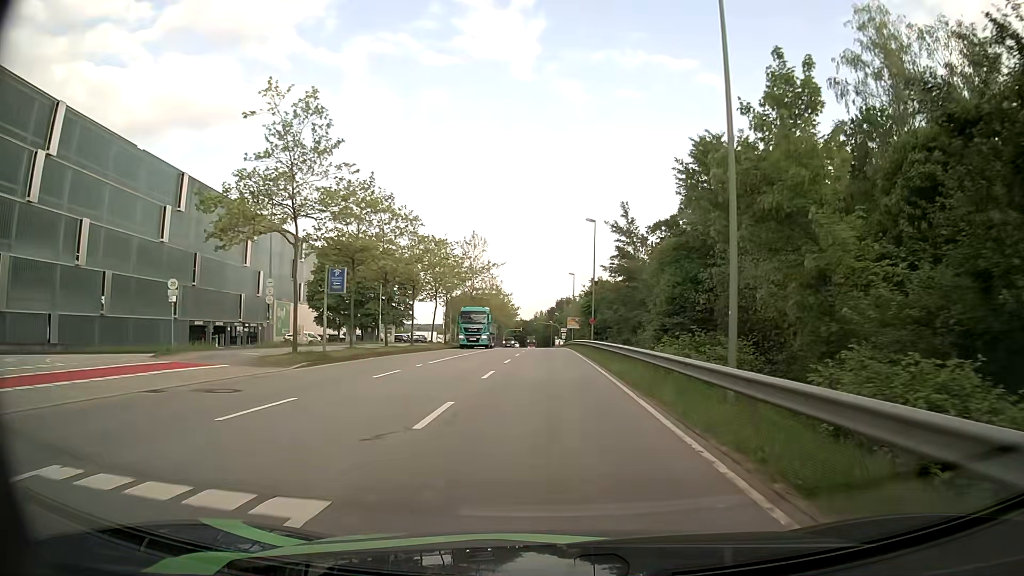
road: secondary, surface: asphalt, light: Day
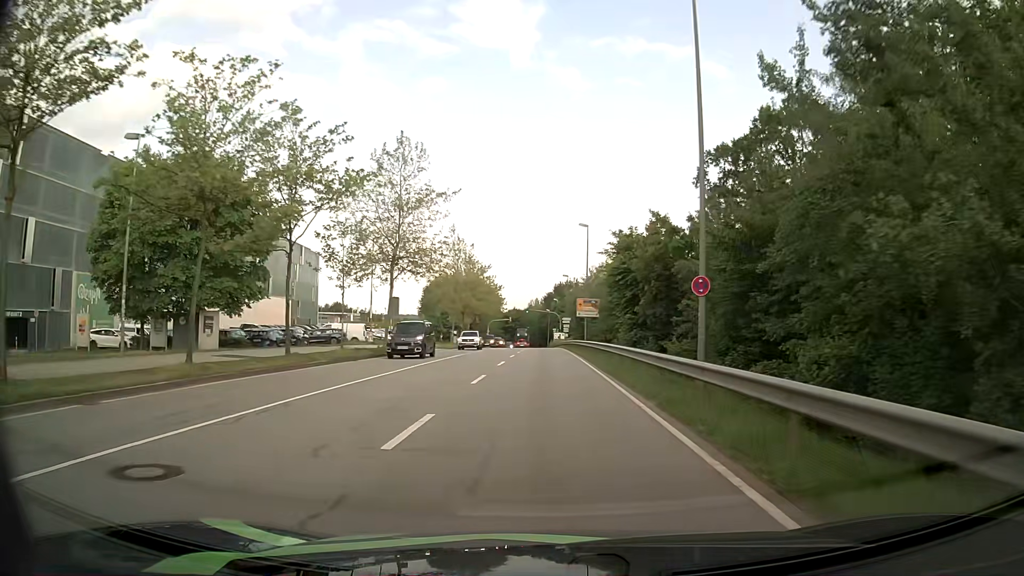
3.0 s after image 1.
(+0.1, +38.0) m; 0°
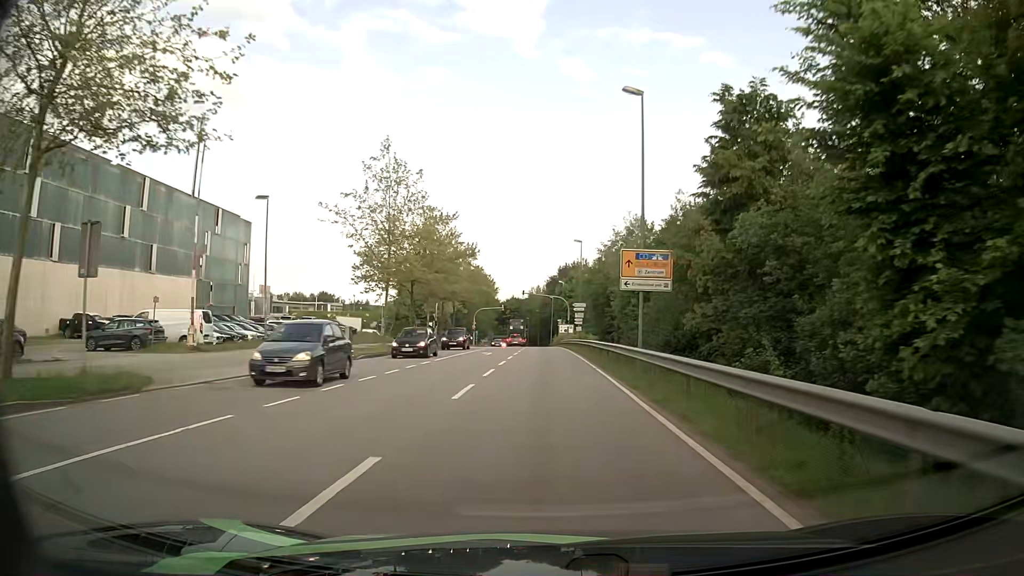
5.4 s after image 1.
(-0.1, +30.6) m; 0°
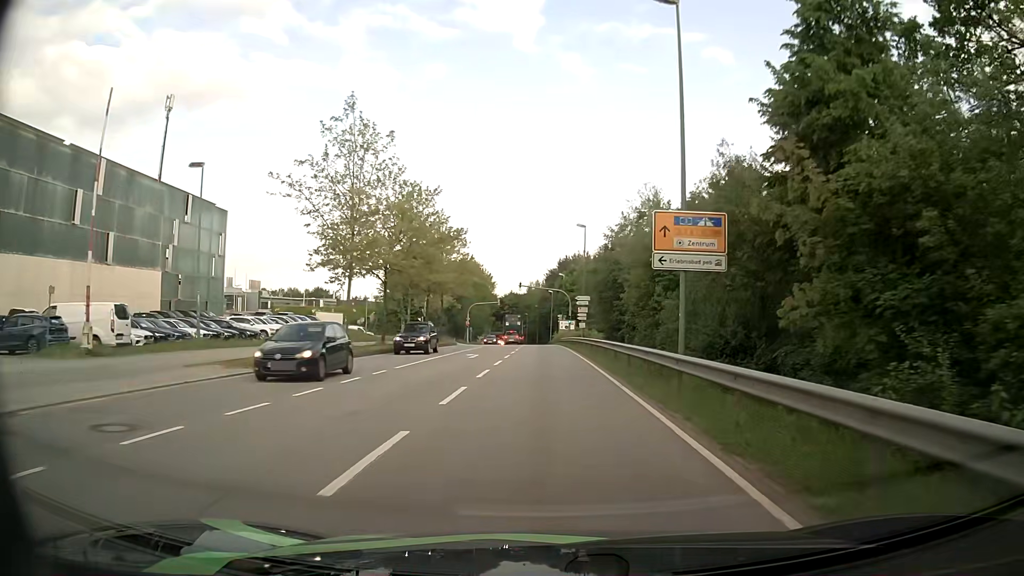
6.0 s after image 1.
(0.0, +7.5) m; 0°
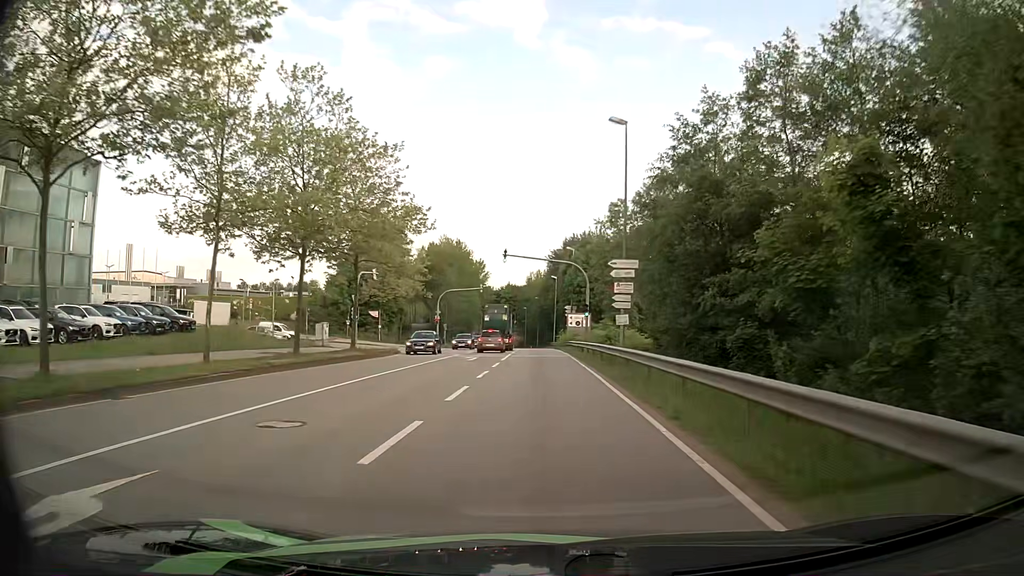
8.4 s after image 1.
(-0.1, +29.0) m; 0°
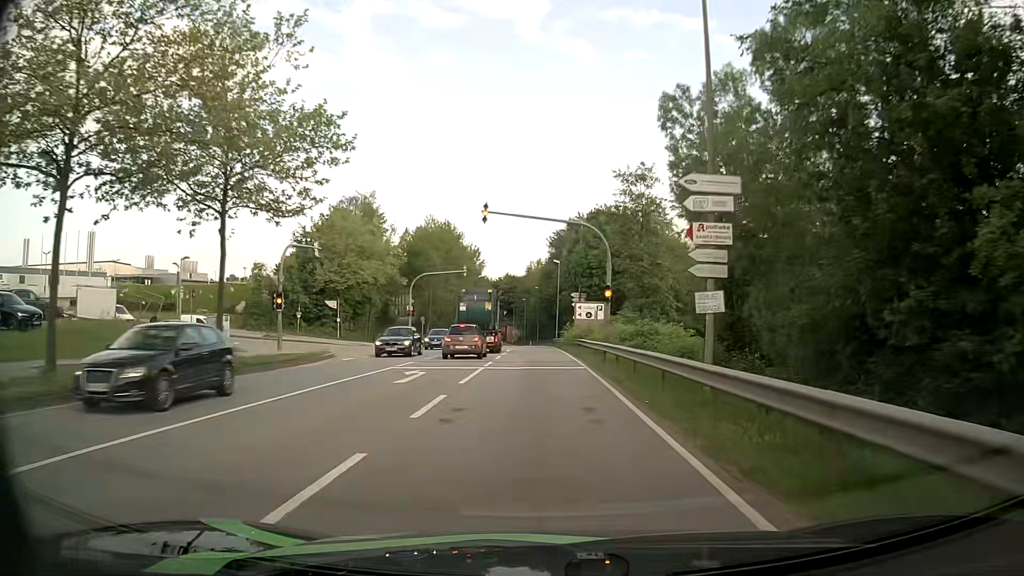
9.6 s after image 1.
(-0.1, +14.8) m; 0°
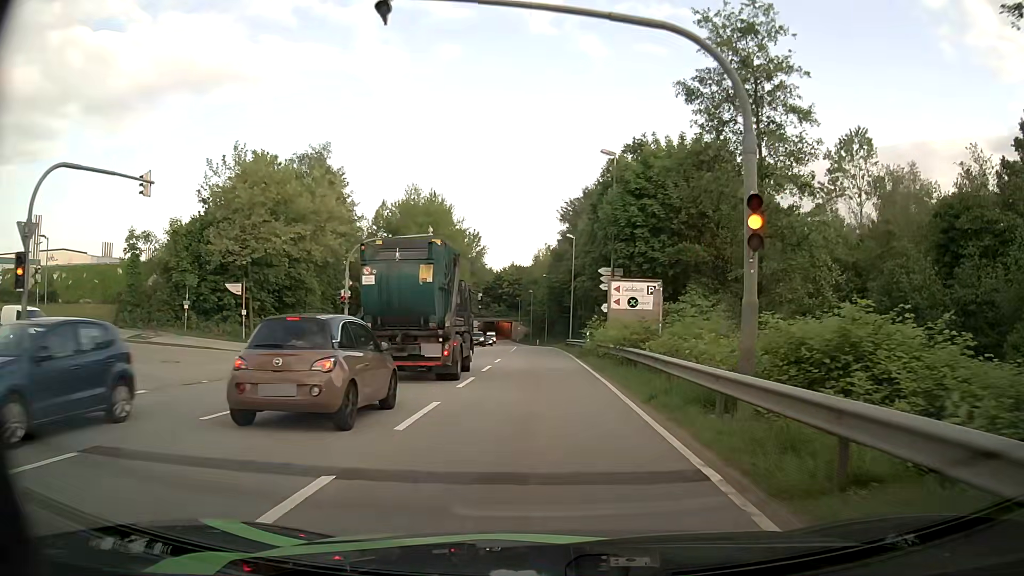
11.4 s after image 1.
(-0.1, +20.0) m; -1°
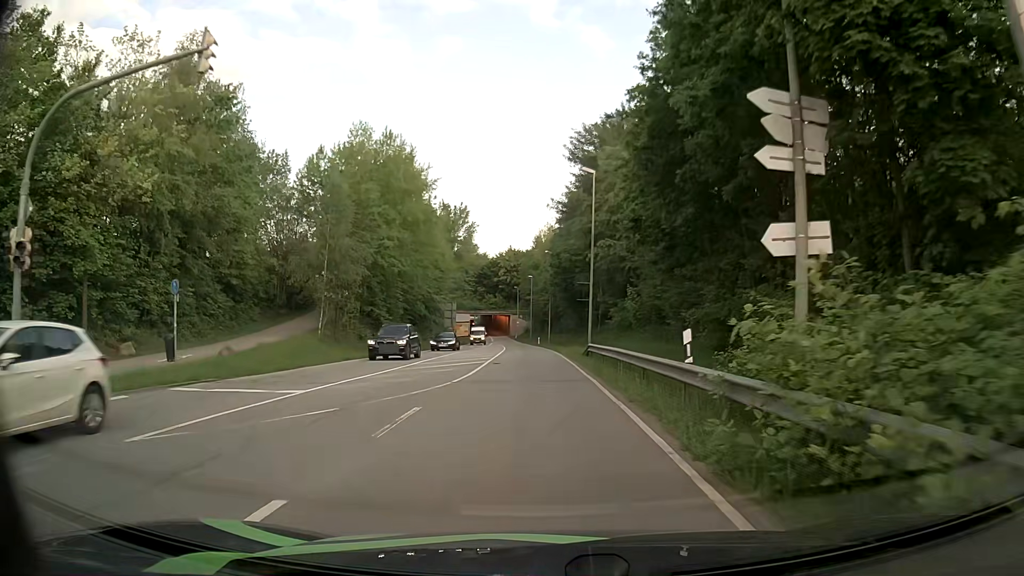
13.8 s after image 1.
(+0.3, +24.9) m; 0°
(0, +10) (0, +20) (-1, +30) (-1, +40) (-1, +50) (-2, +60) (-3, +70) (-4, +80) (-4, +90) (-5, +100) m
